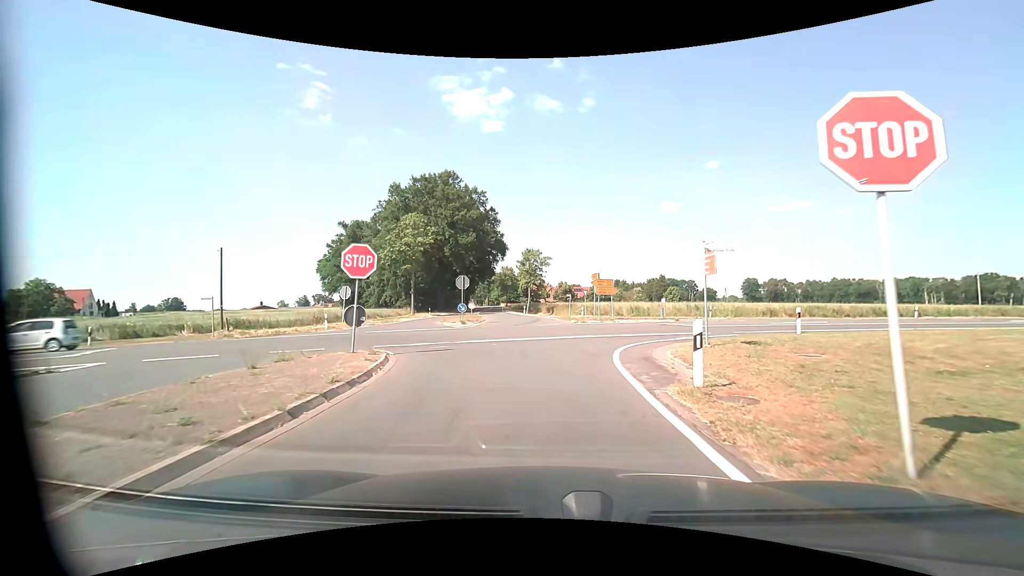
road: tertiary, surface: asphalt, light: Day
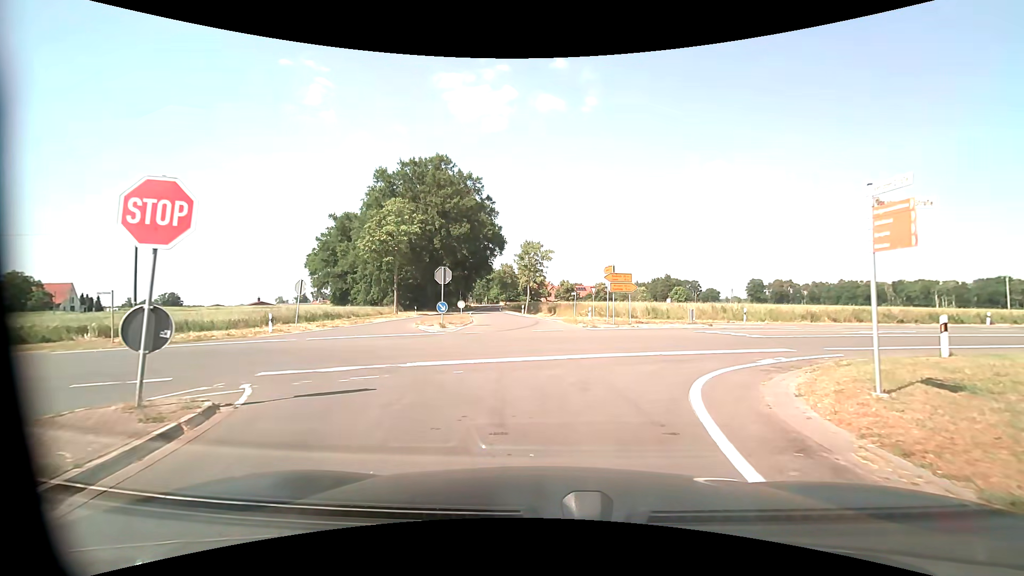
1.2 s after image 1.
(0.0, +6.8) m; 0°
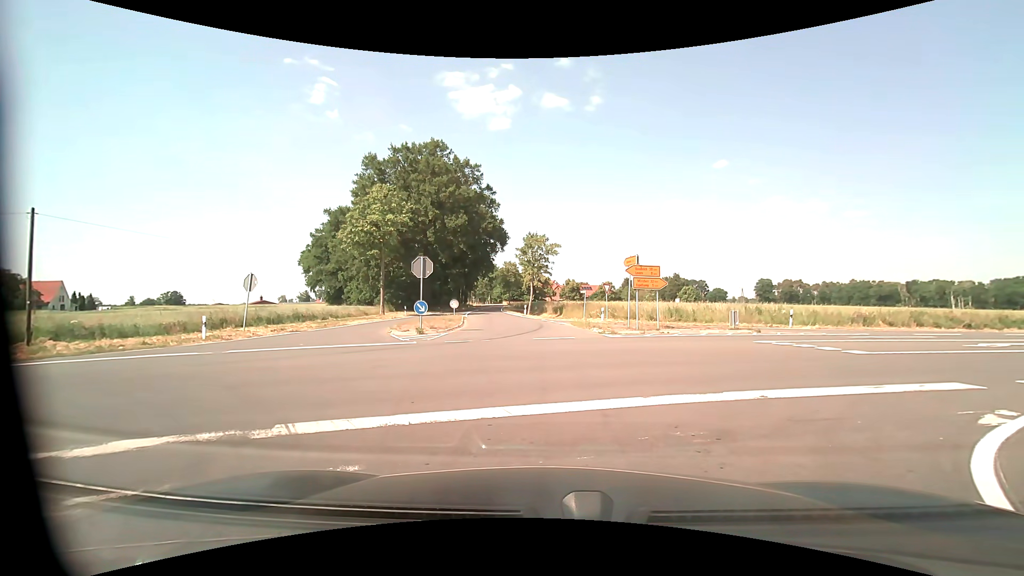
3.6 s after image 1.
(0.0, +5.4) m; -1°
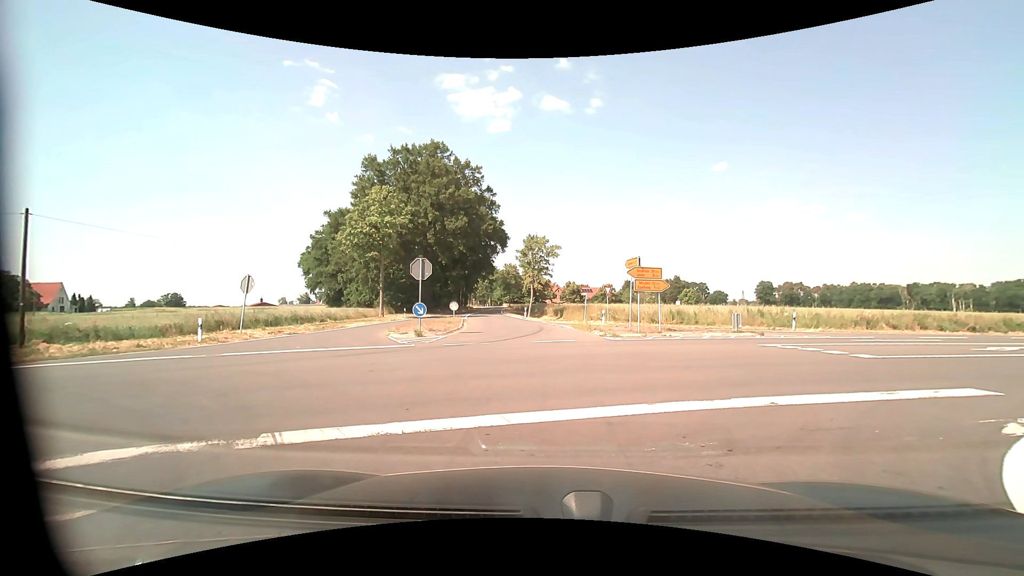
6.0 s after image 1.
(0.0, +0.4) m; 0°
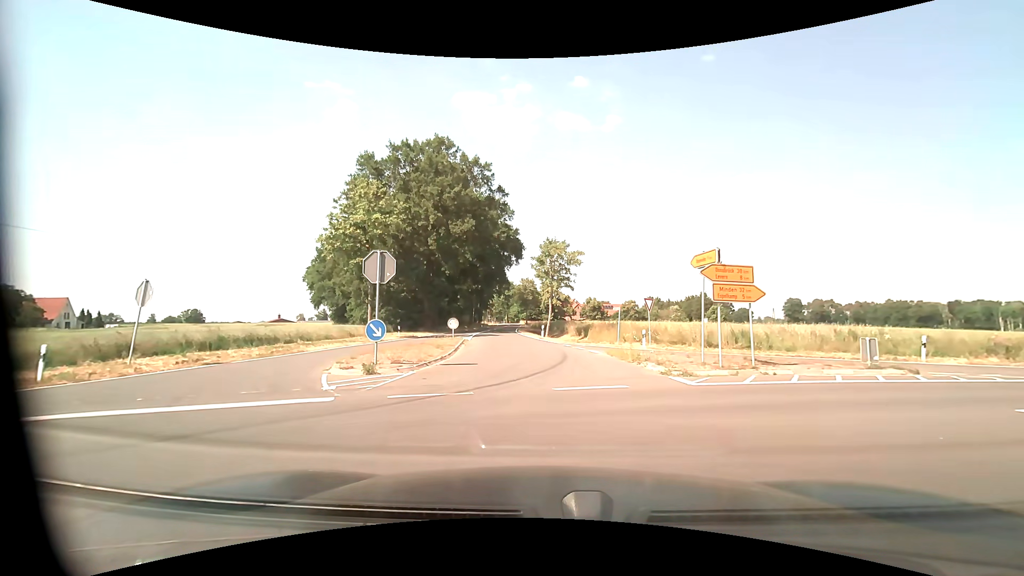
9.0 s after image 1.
(-0.1, +8.5) m; -1°
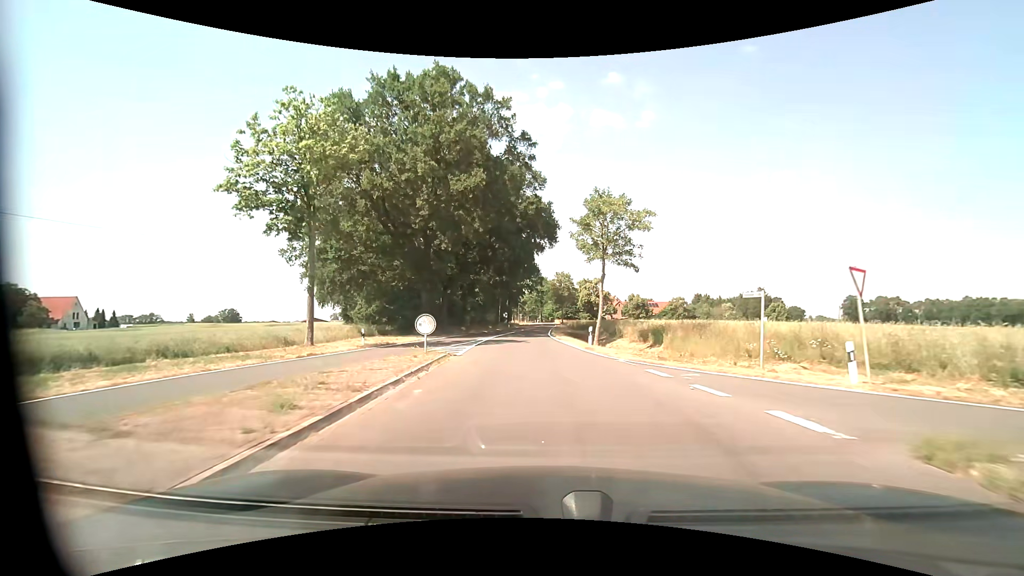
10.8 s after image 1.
(-0.7, +15.7) m; -4°
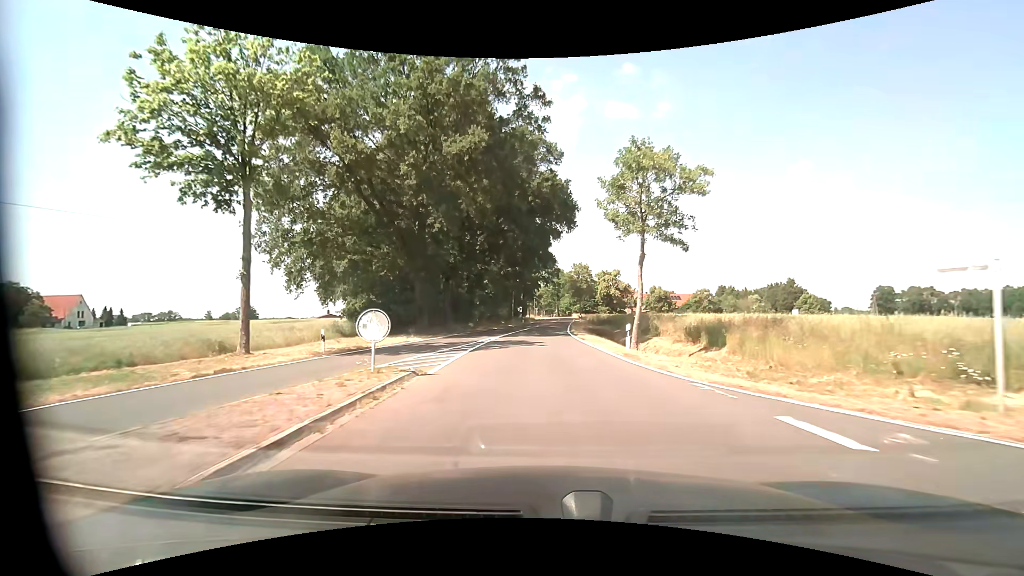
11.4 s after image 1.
(-0.1, +6.7) m; -2°
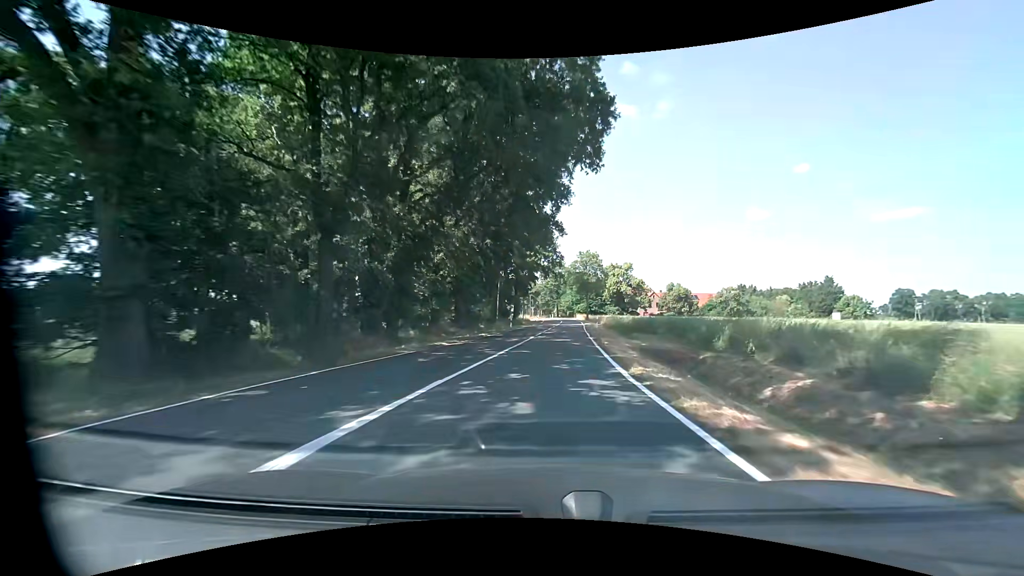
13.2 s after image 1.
(-0.3, +24.2) m; 0°
(0, +10) (+1, +20) (+1, +30) (+2, +40) (+3, +50) (+3, +60) (+4, +70) (+4, +80) (+5, +90) (+5, +100) m
